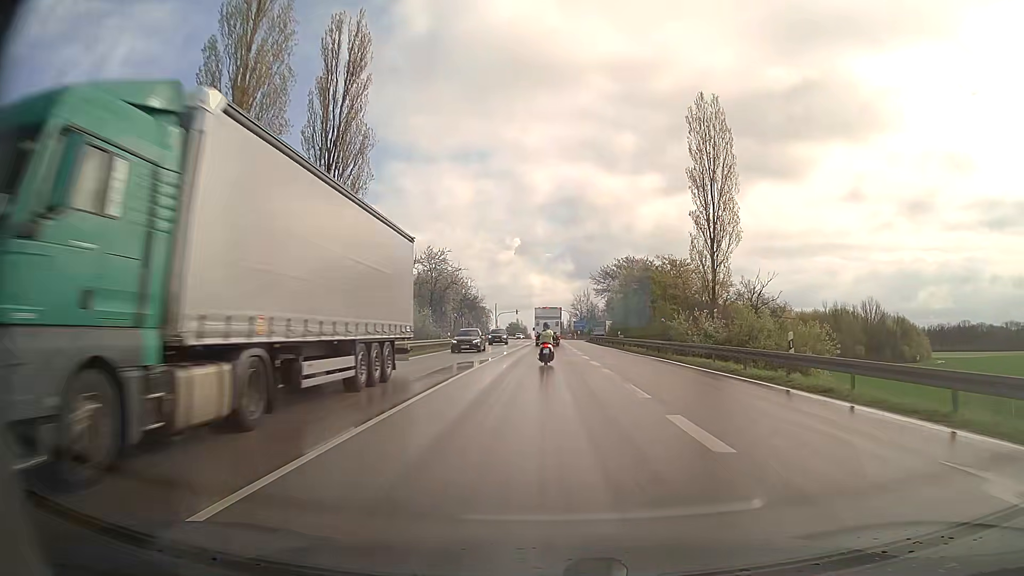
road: secondary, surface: asphalt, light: Day
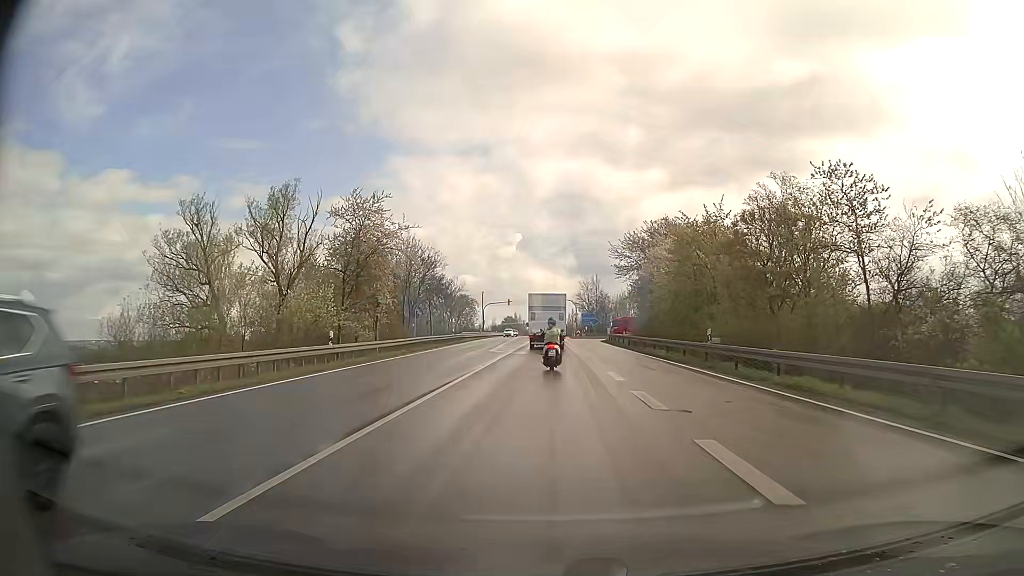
(+0.2, +32.0) m; 0°
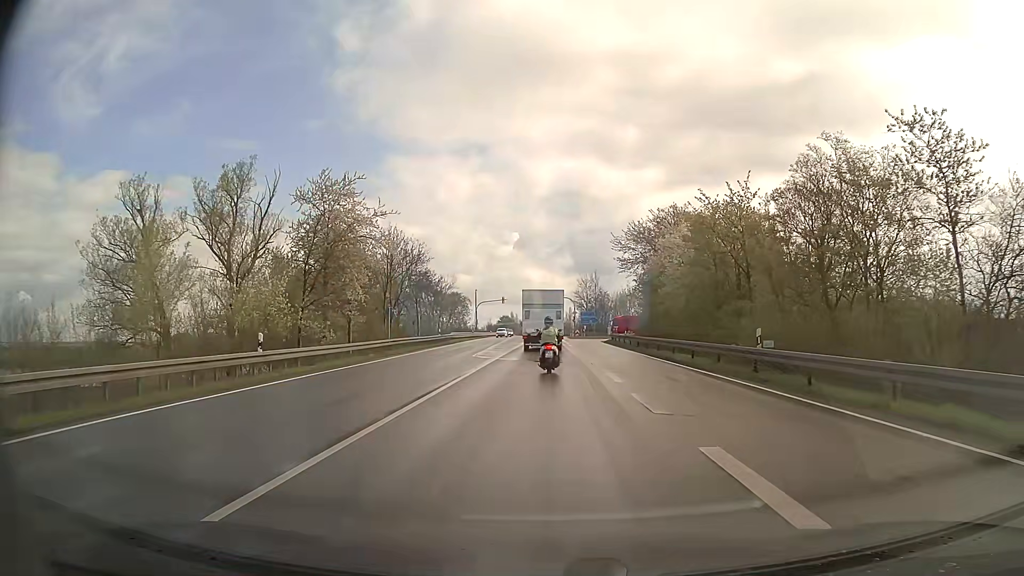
(0.0, +6.5) m; 0°
(0, +10) (0, +20) (0, +30) (0, +40) (0, +50) (0, +60) (-1, +70) (0, +80) (0, +90) (0, +100) m
